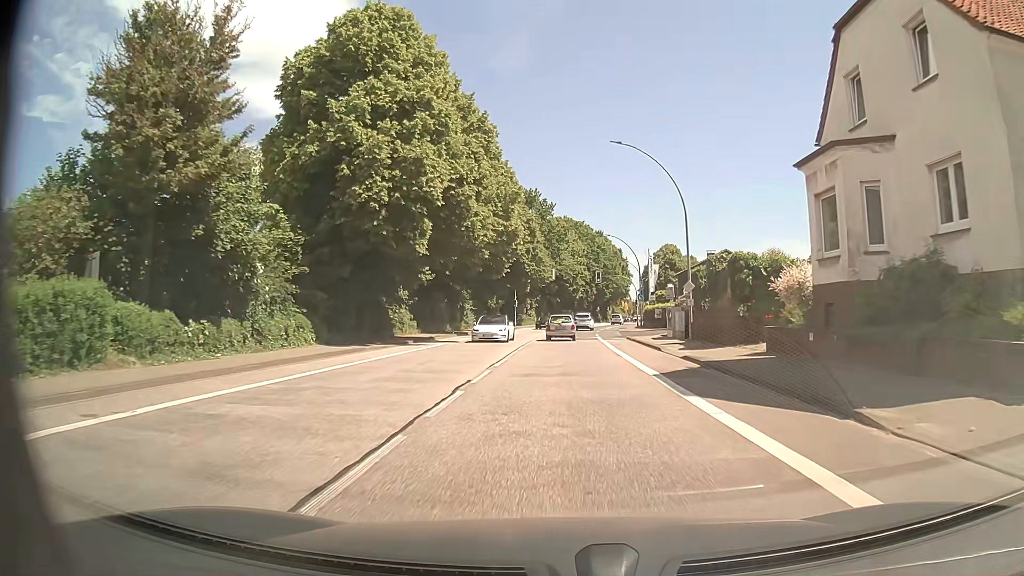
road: primary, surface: asphalt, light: Day
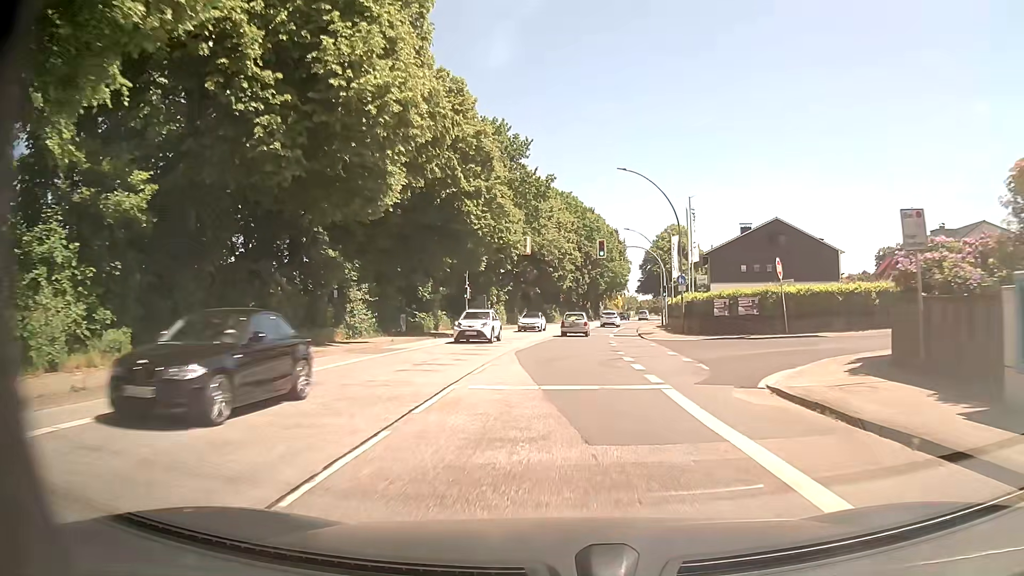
(+0.5, +31.2) m; +2°
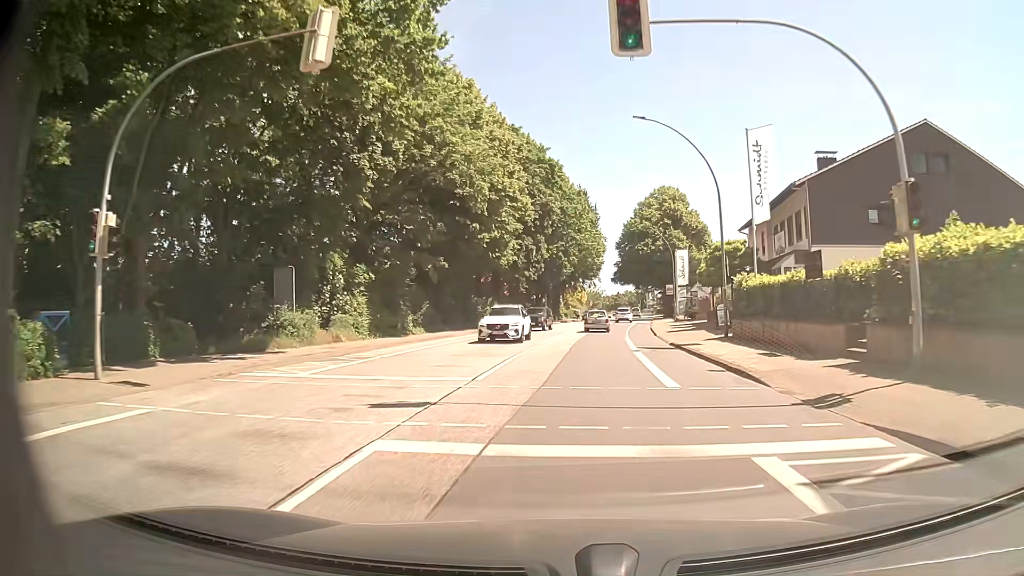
(+1.2, +39.0) m; +4°
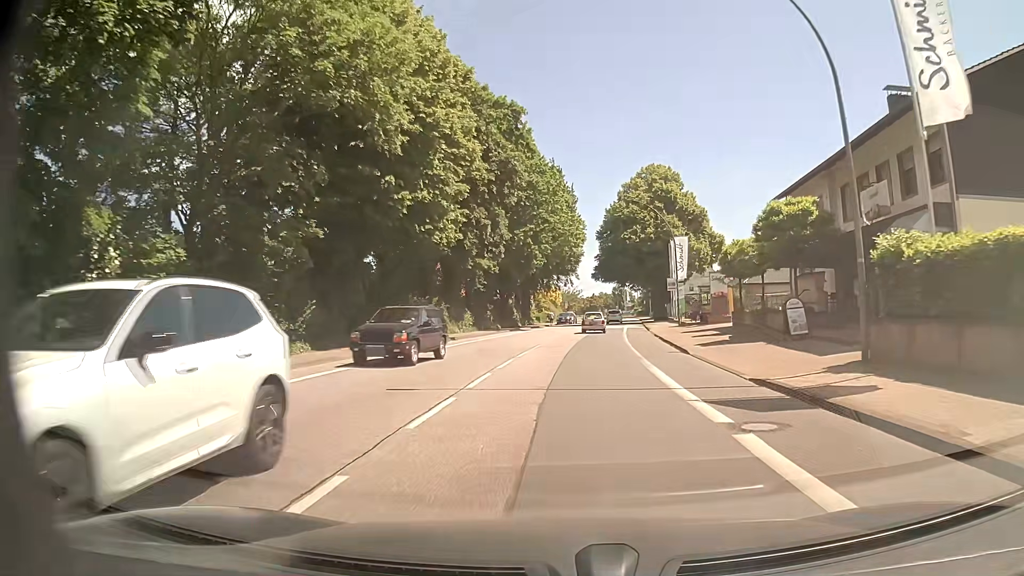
(+0.3, +15.6) m; +2°
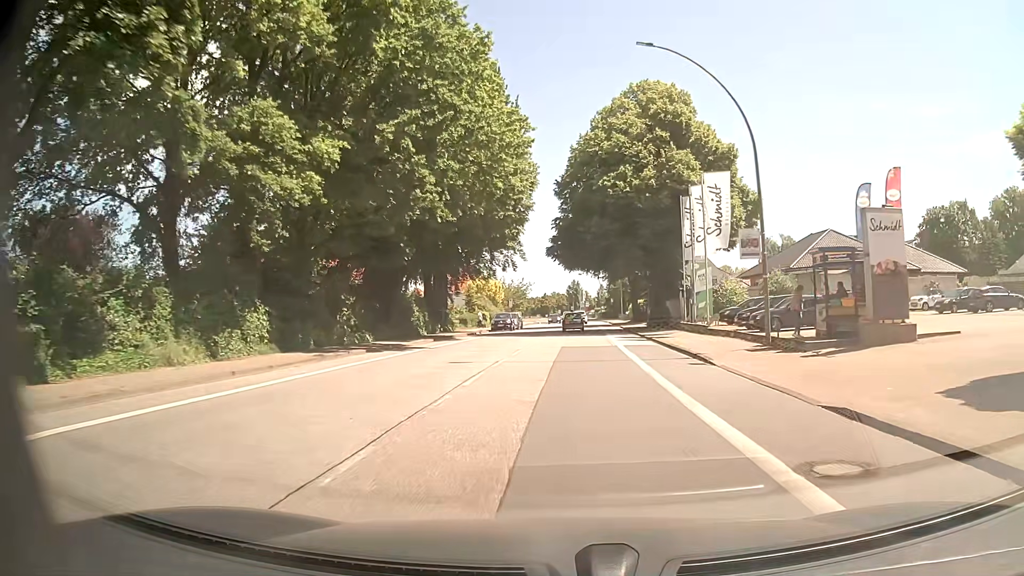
(+1.3, +31.1) m; +4°
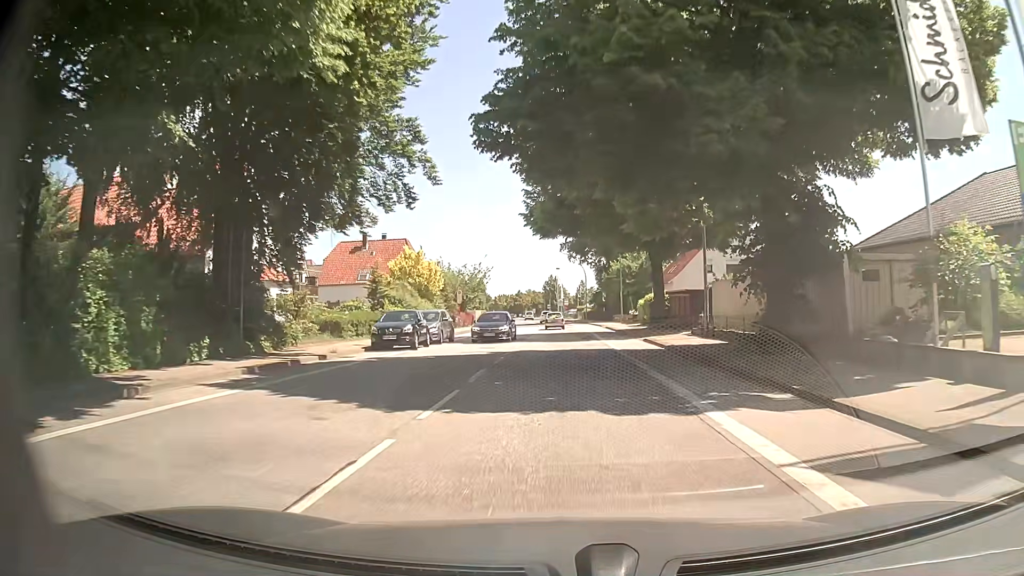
(+0.7, +31.1) m; +3°
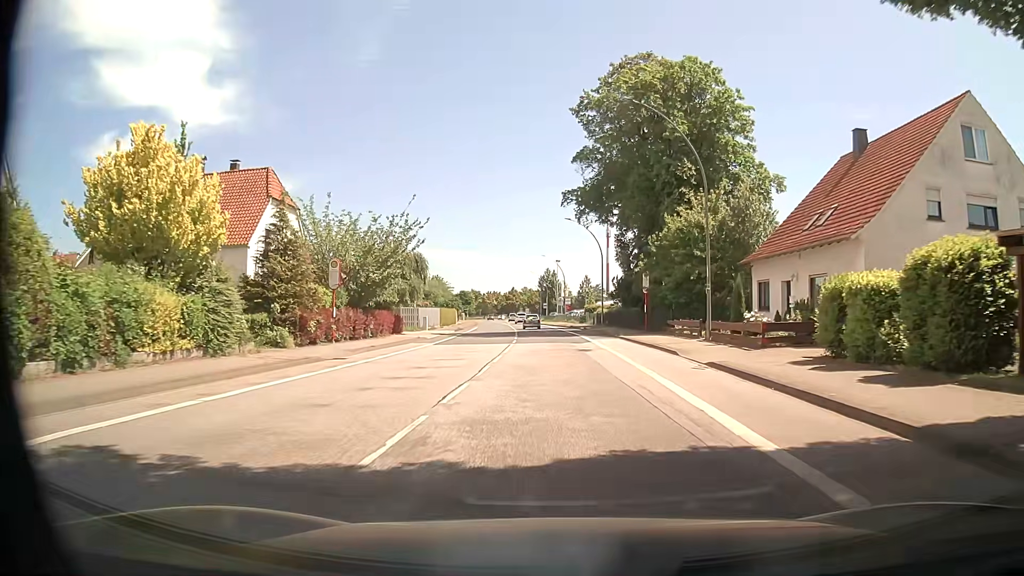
(-0.2, +38.8) m; 0°
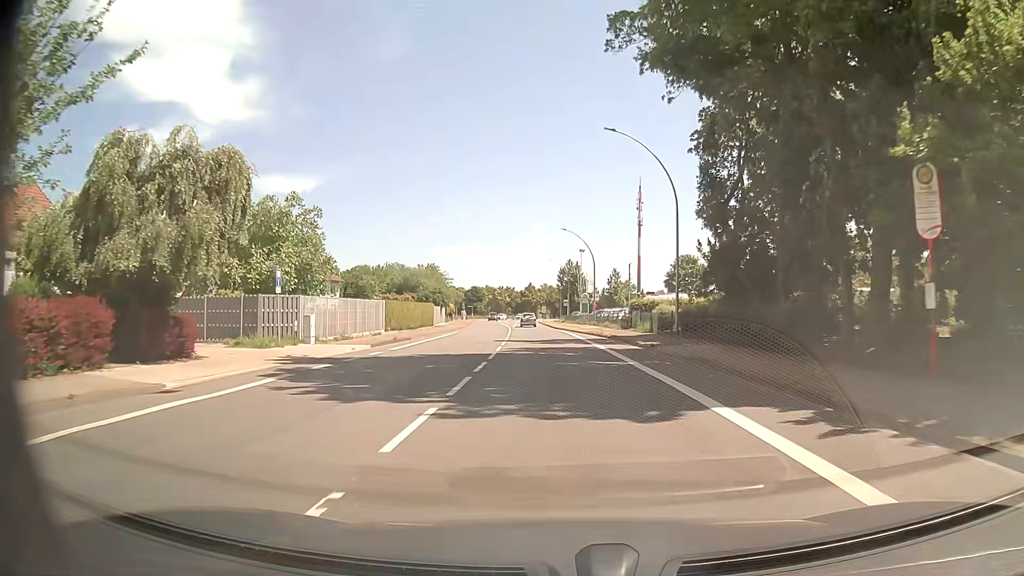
(-0.4, +31.0) m; -2°
(0, +10) (0, +20) (-1, +30) (-1, +40) (-2, +50) (-2, +60) (-3, +70) (-4, +80) (-4, +90) (-5, +100) m
